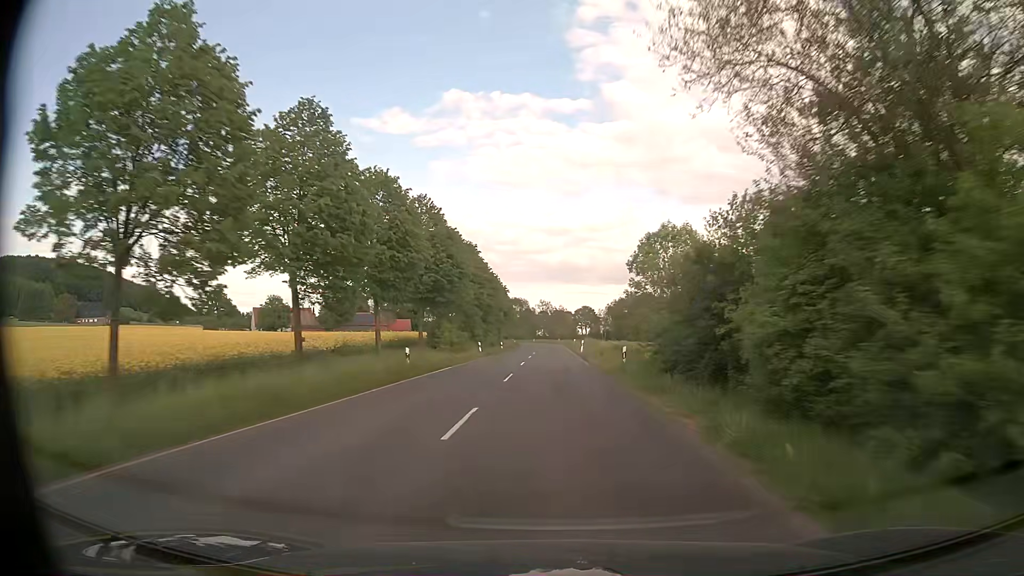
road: secondary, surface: asphalt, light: Day
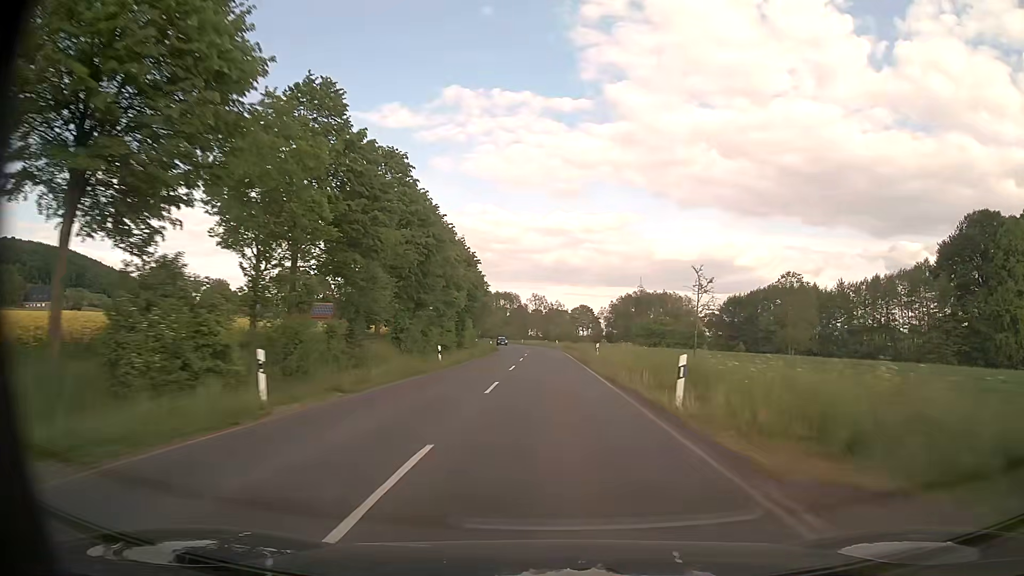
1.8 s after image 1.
(+0.1, +40.9) m; +1°
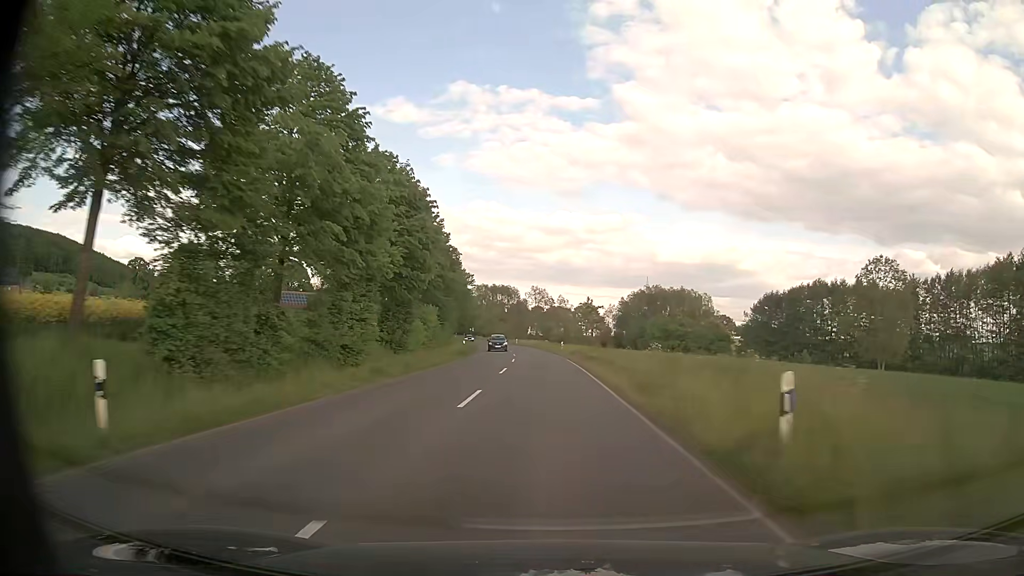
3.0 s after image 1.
(0.0, +27.8) m; 0°
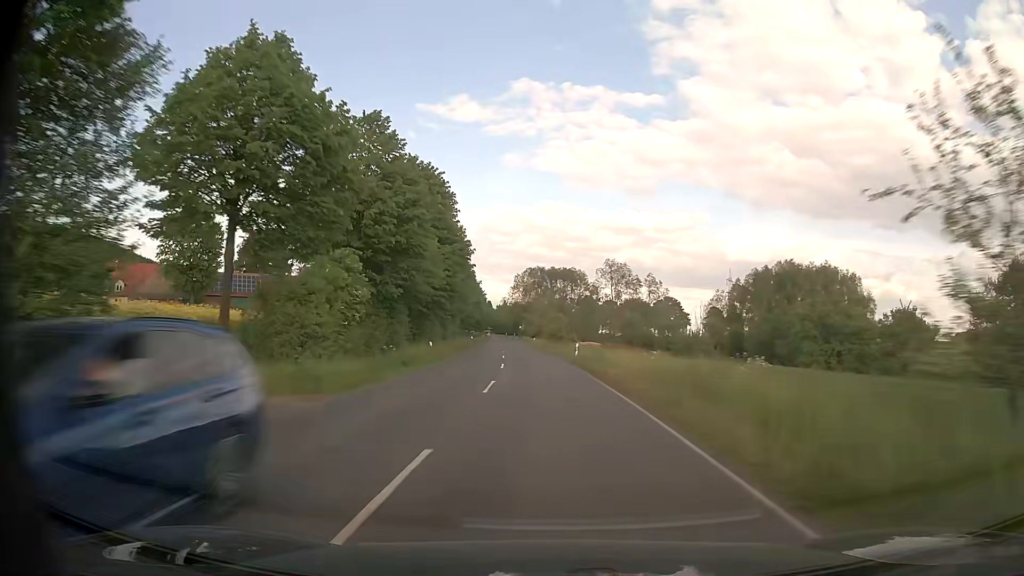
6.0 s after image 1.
(-2.4, +69.3) m; -6°
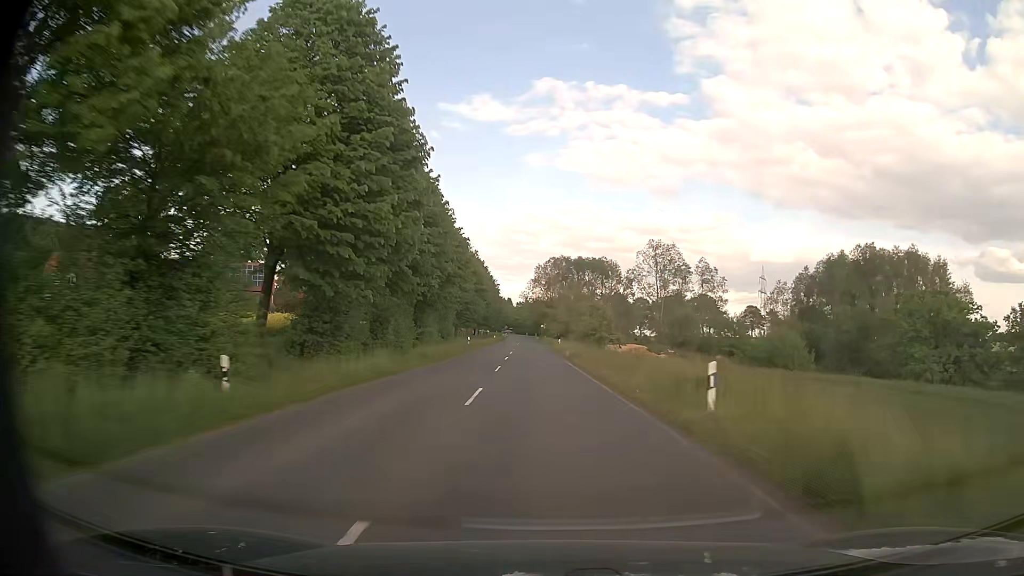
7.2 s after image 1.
(-0.6, +27.3) m; -2°
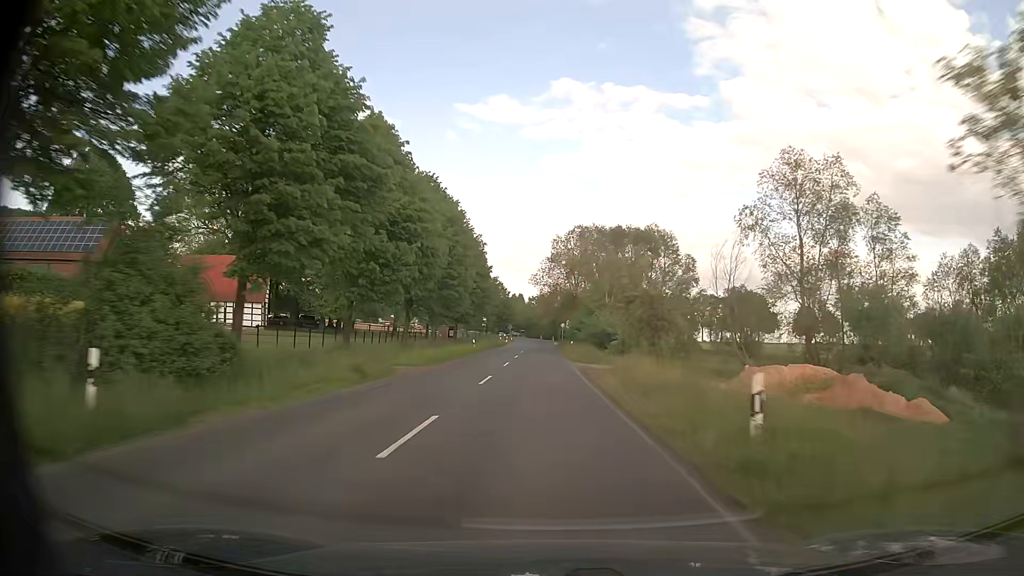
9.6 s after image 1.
(-1.0, +53.7) m; -2°
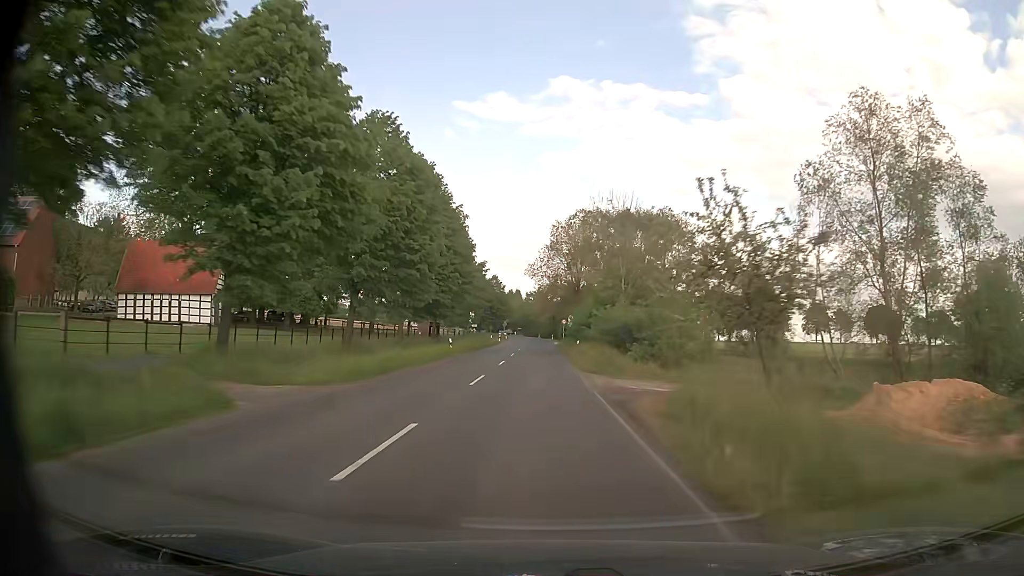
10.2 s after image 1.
(0.0, +13.4) m; 0°
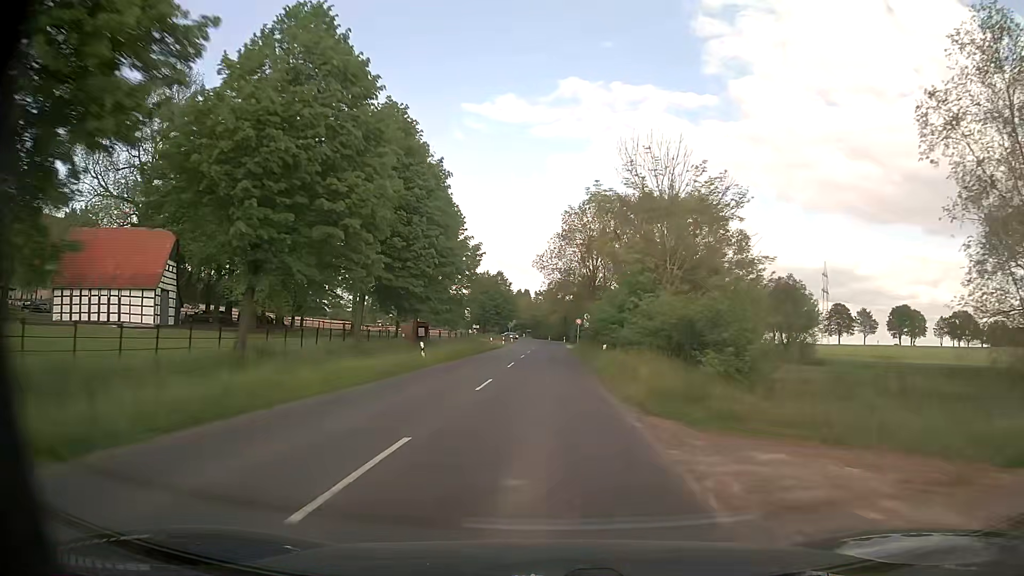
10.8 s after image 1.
(-0.1, +13.4) m; -1°
(0, +10) (0, +20) (0, +30) (0, +40) (0, +50) (0, +60) (0, +70) (0, +80) (0, +90) (0, +100) m
